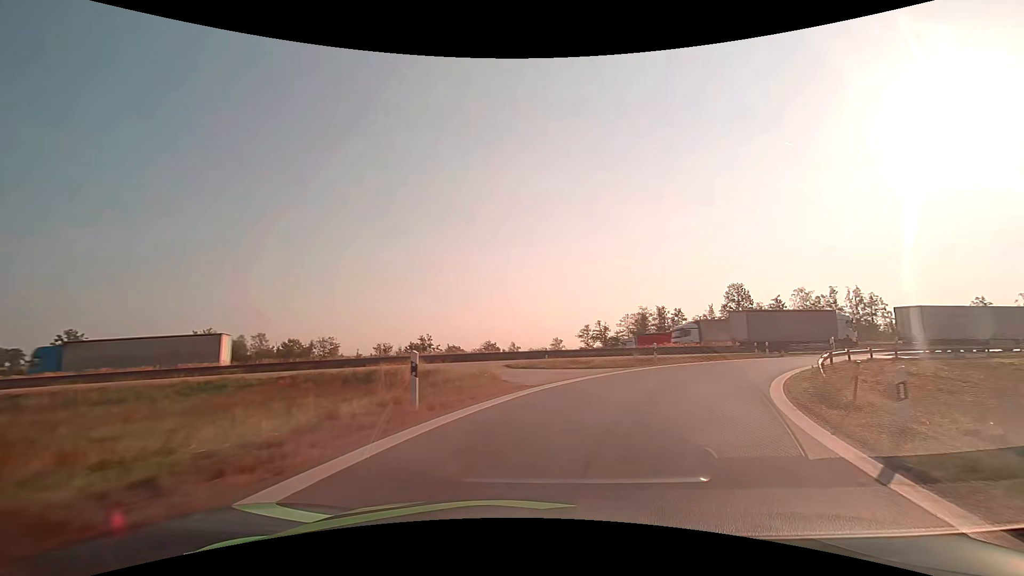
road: motorway_link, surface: asphalt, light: Day
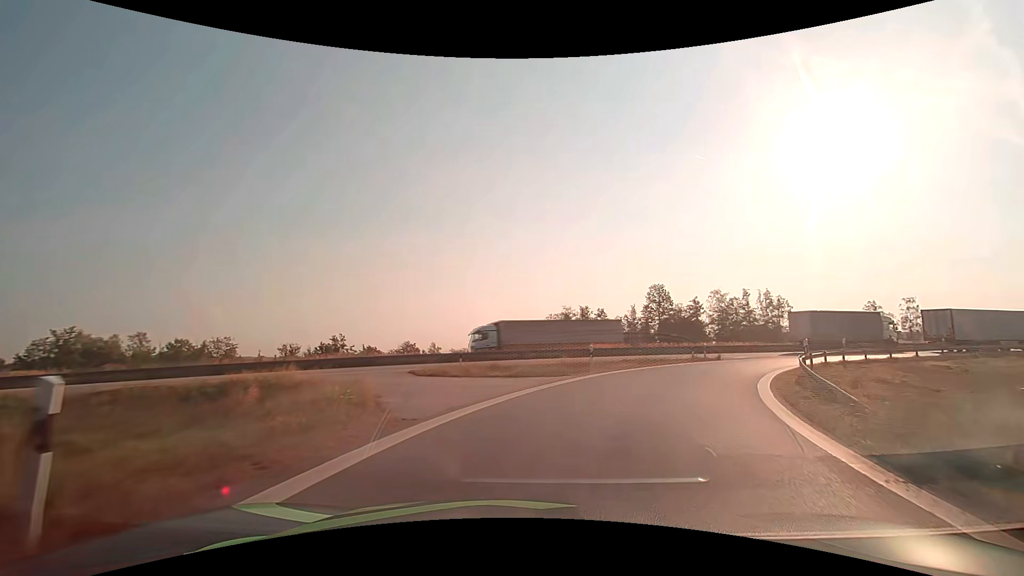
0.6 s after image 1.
(+0.4, +5.3) m; +9°
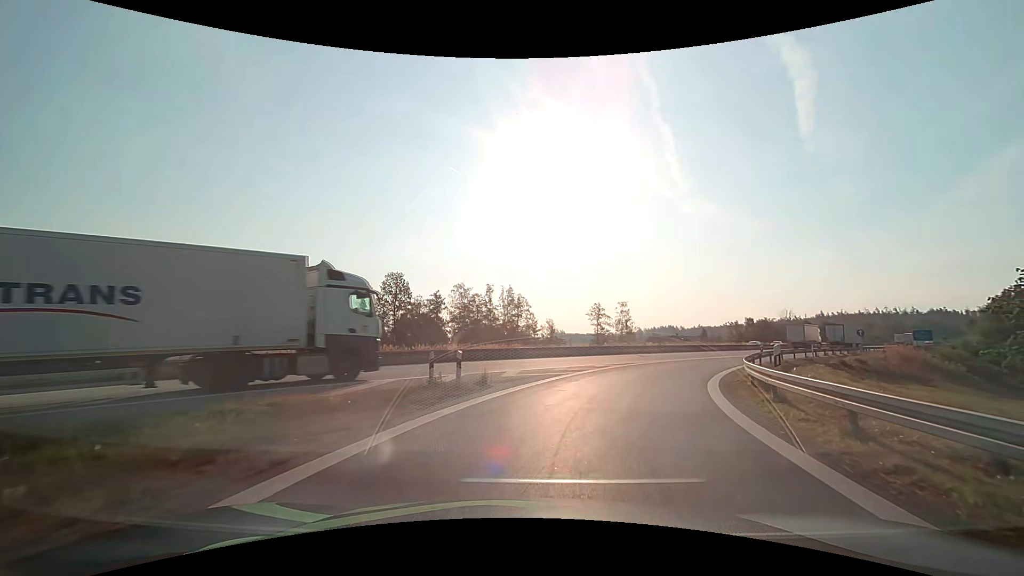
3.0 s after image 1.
(+5.0, +19.1) m; +28°
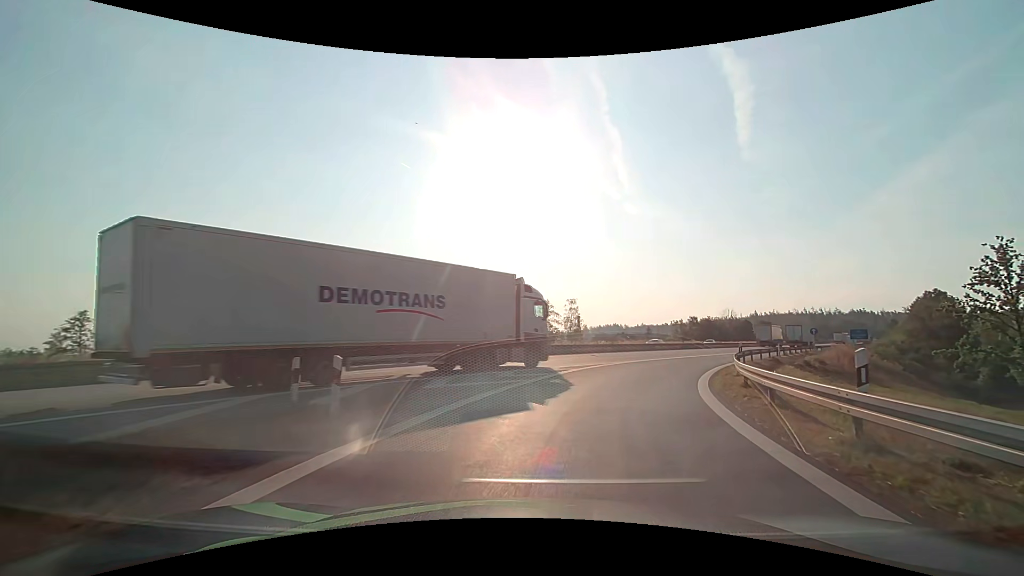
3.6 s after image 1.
(+0.3, +4.8) m; +6°
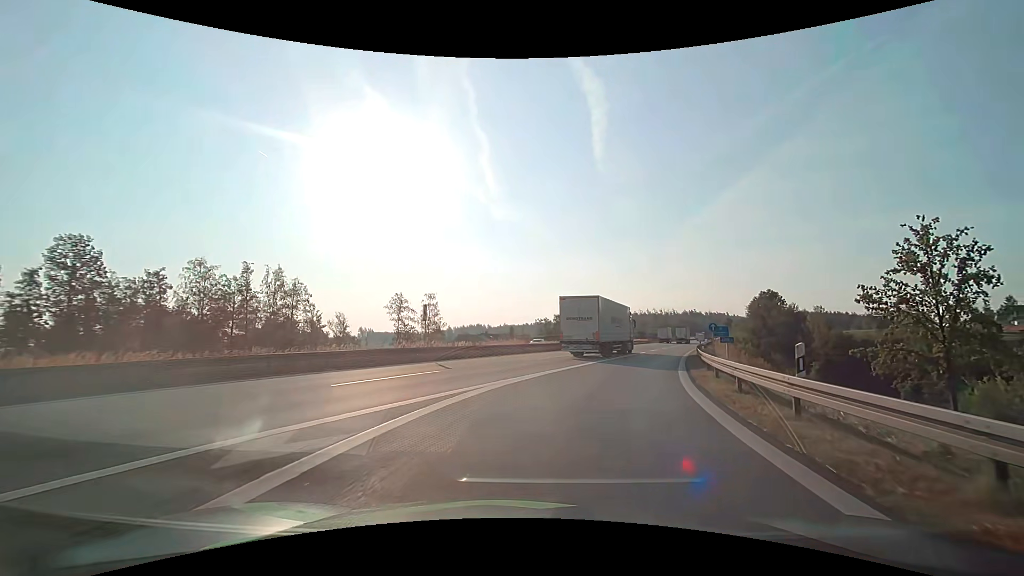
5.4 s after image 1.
(+2.2, +15.0) m; +16°
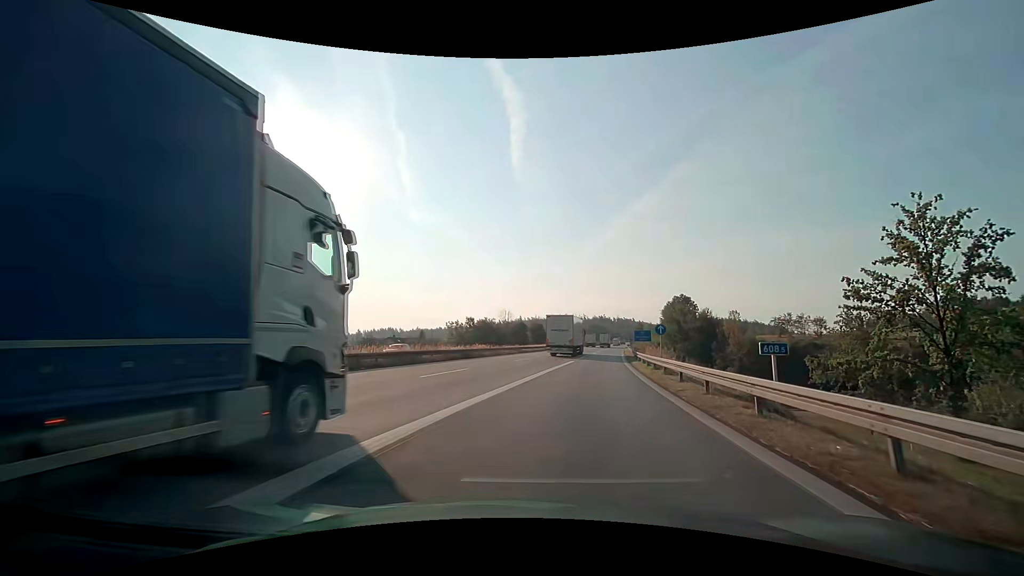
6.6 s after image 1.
(+1.0, +11.6) m; +10°
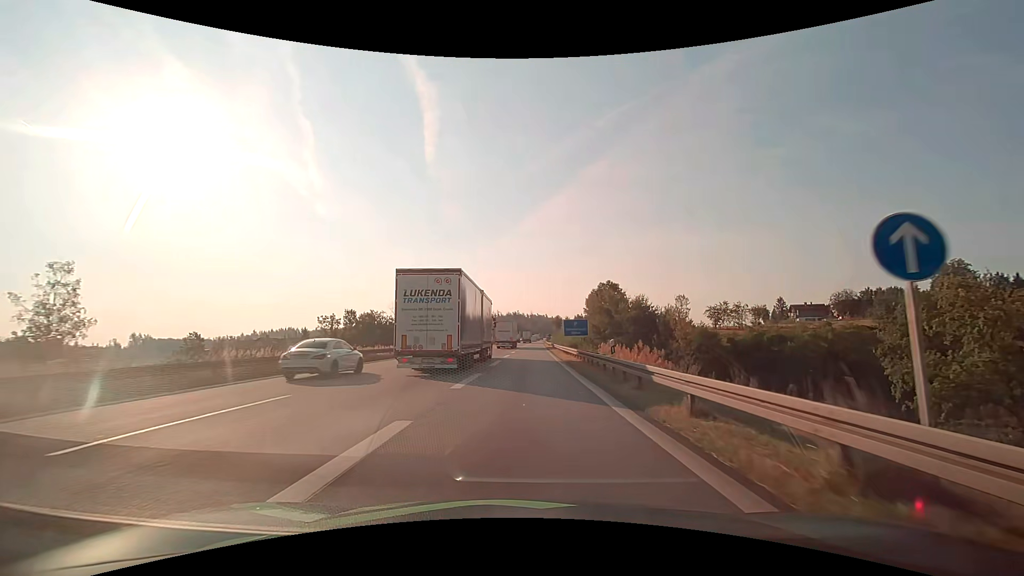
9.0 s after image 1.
(+3.7, +29.4) m; +10°
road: motorway
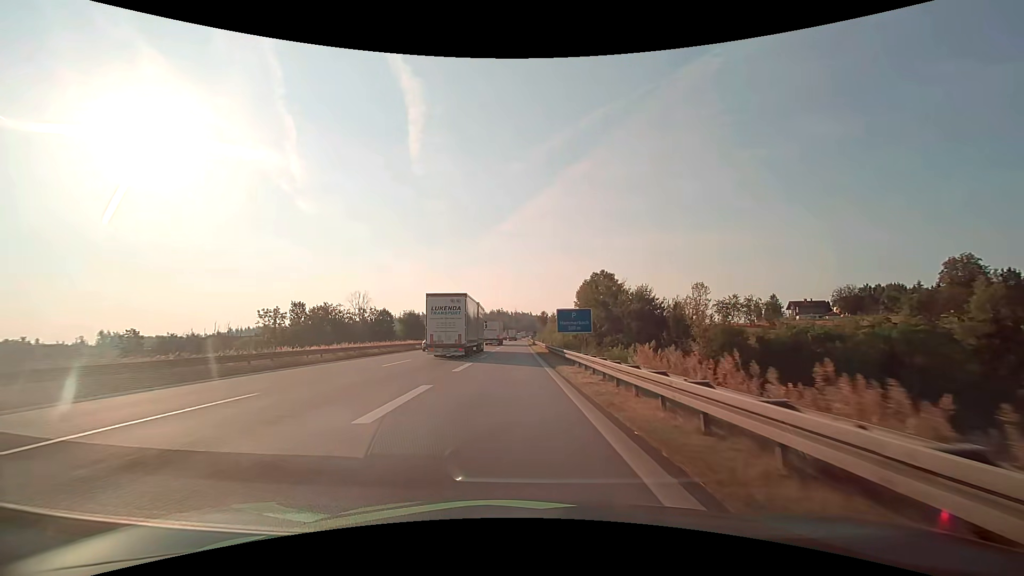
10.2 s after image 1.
(+0.5, +17.7) m; +2°
(0, +10) (0, +20) (-1, +30) (-1, +40) (-1, +50) (-2, +60) (-2, +70) (-2, +80) (-2, +90) (-3, +100) m
